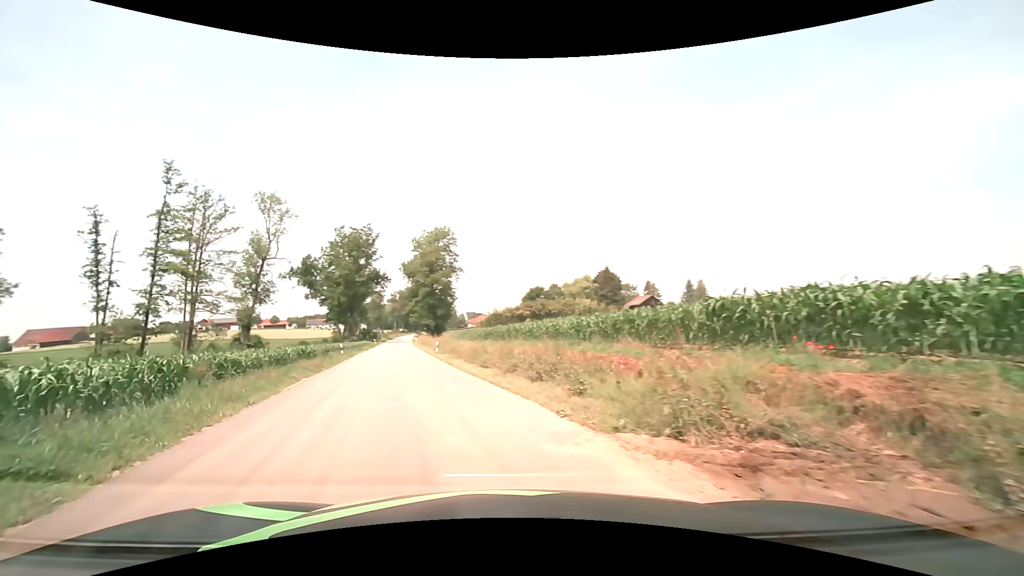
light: Day
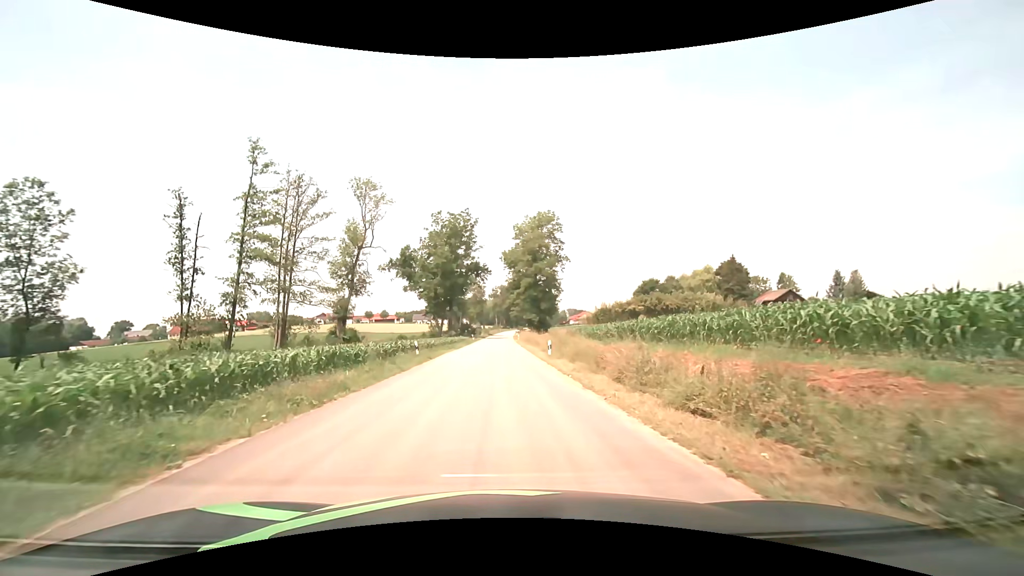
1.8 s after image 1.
(-2.4, +12.5) m; -13°
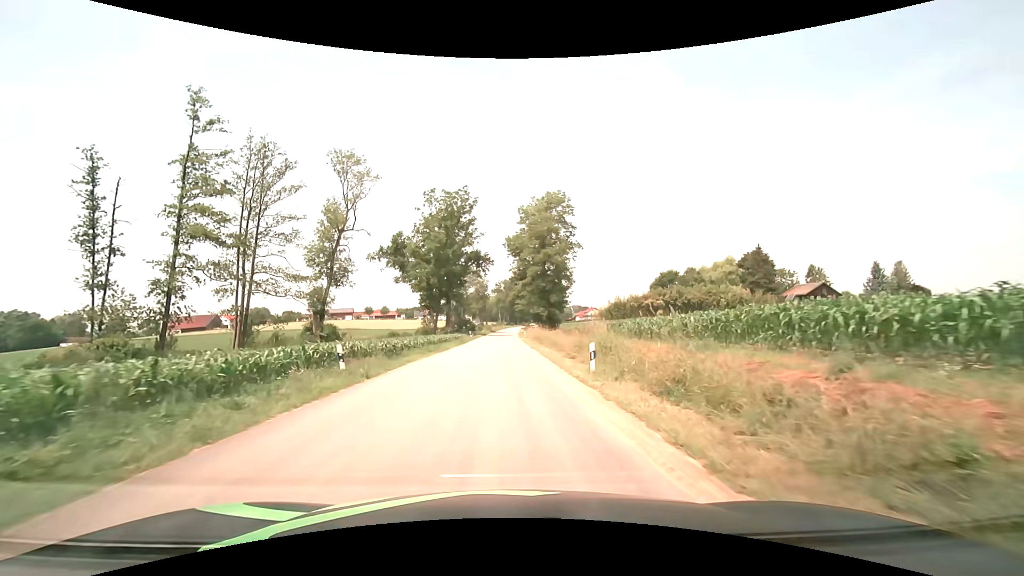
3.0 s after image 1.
(-0.1, +12.4) m; -1°
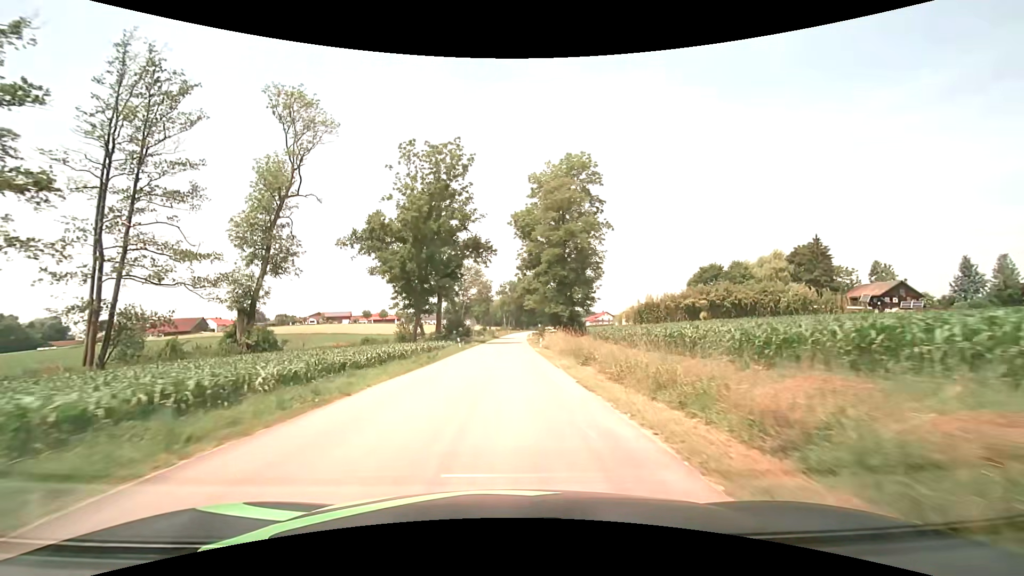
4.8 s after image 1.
(-0.2, +22.3) m; -1°
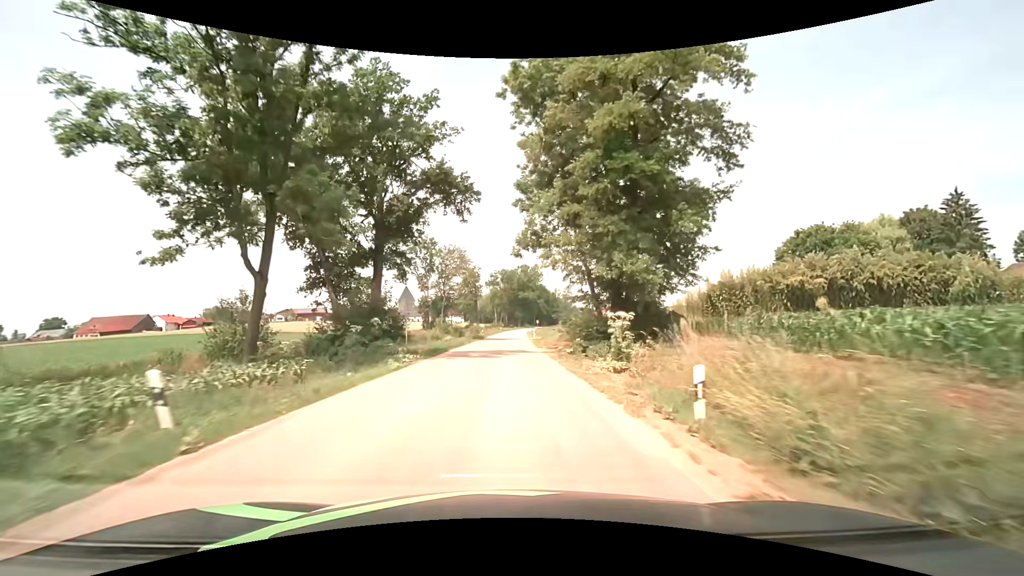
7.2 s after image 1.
(+0.2, +36.7) m; +1°
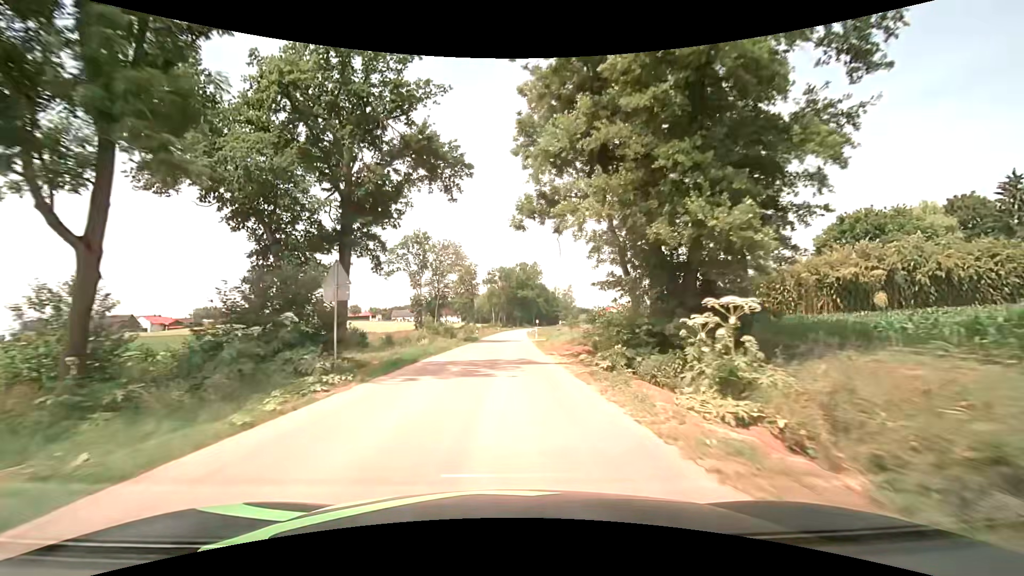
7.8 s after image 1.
(0.0, +9.1) m; 0°
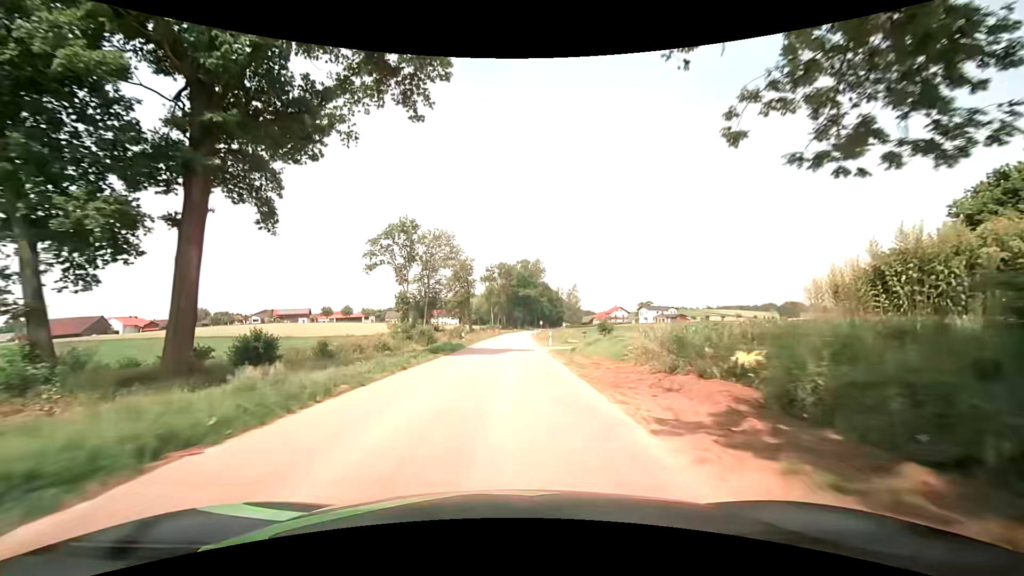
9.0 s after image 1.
(-0.1, +18.6) m; 0°
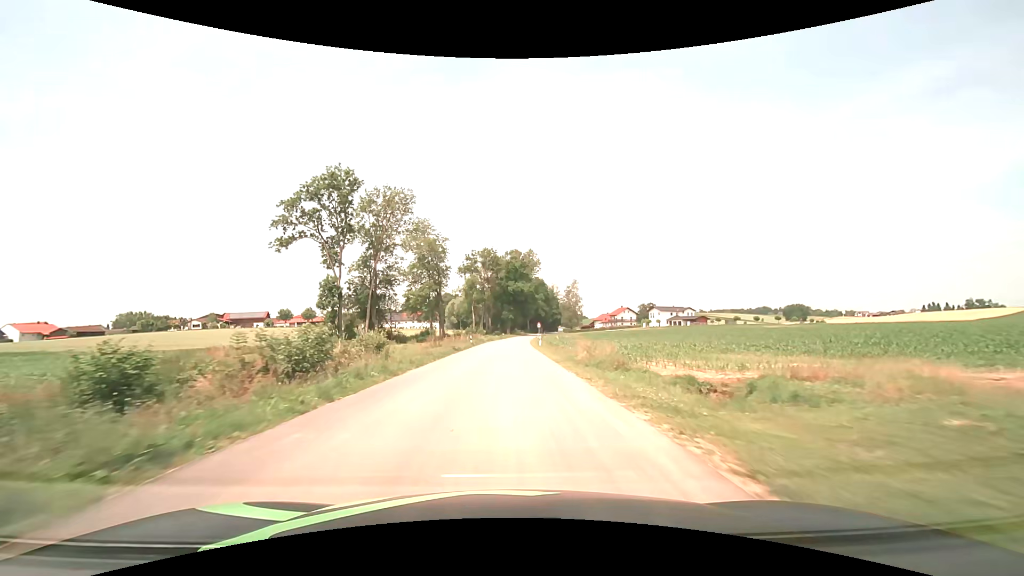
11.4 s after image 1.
(+0.4, +40.6) m; +2°
(0, +10) (0, +20) (0, +30) (0, +40) (0, +50) (+1, +60) (+1, +70) (+2, +80) (+2, +90) (+3, +100) m
